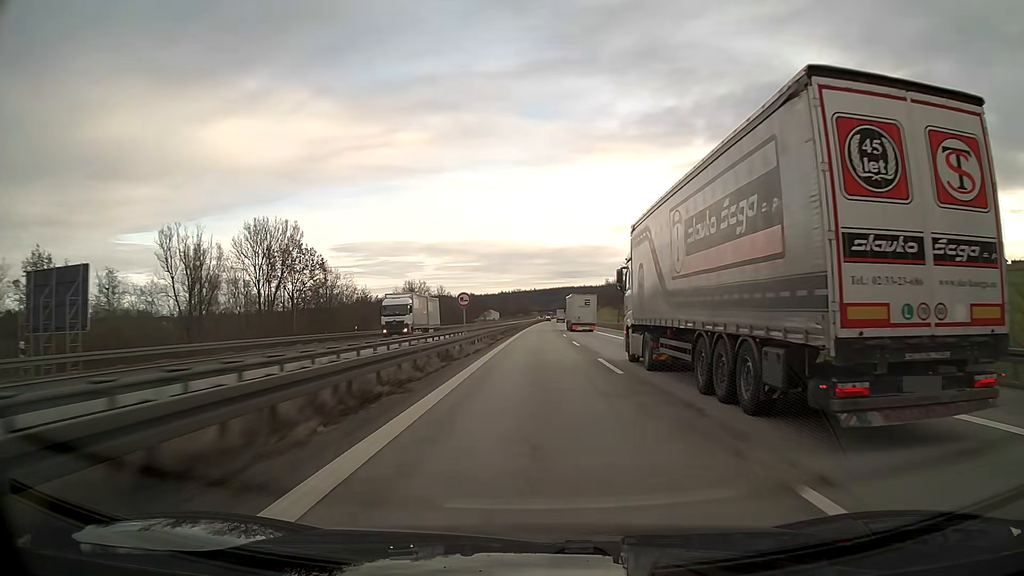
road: motorway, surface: asphalt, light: Day
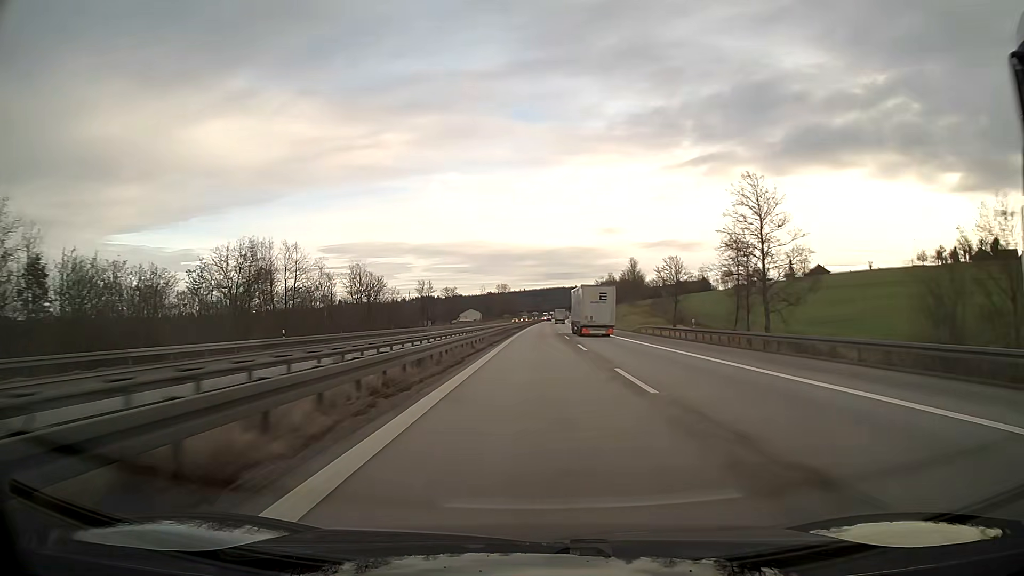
(+0.6, +76.0) m; +1°
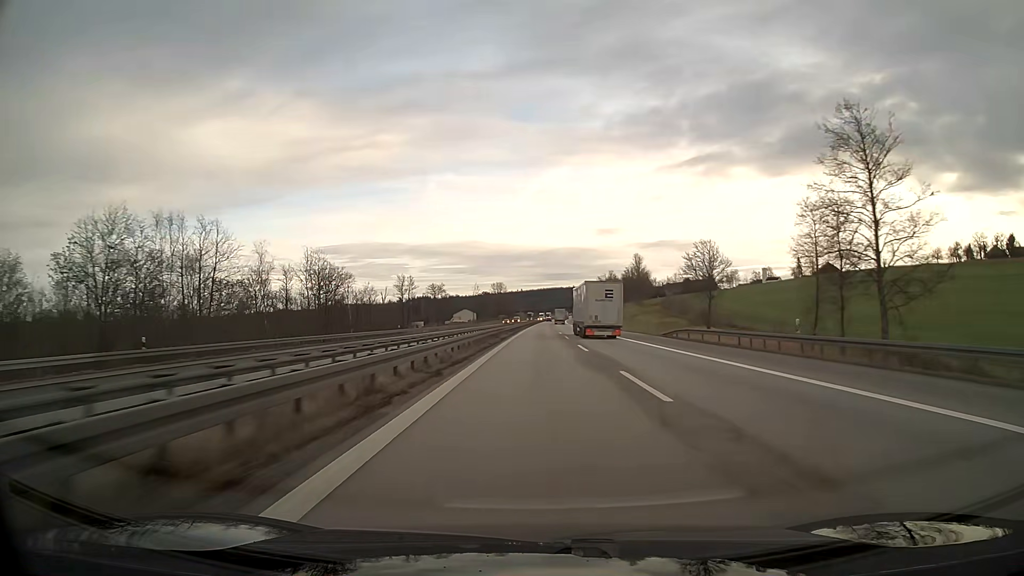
(0.0, +19.0) m; 0°
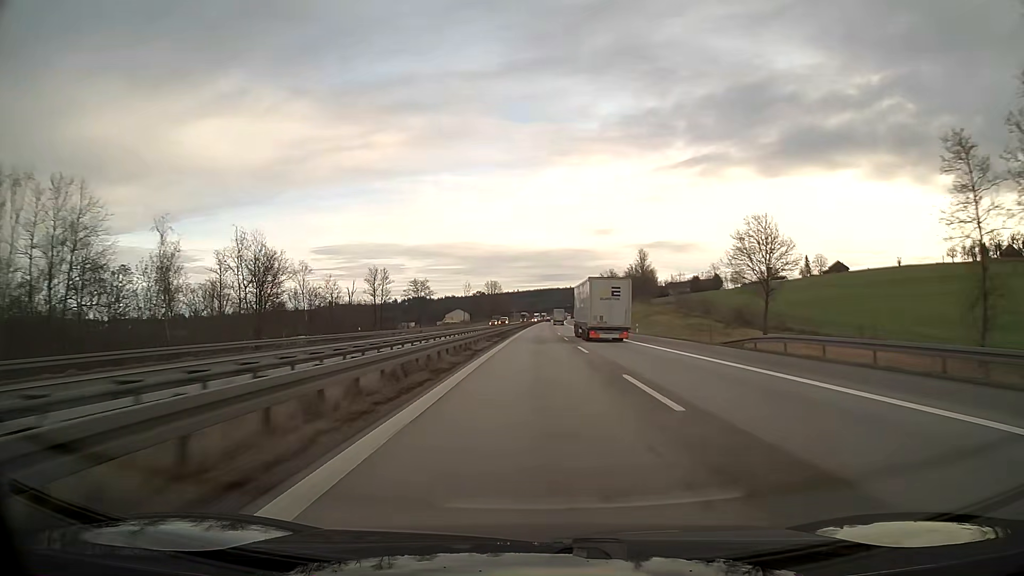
(+0.1, +19.0) m; 0°
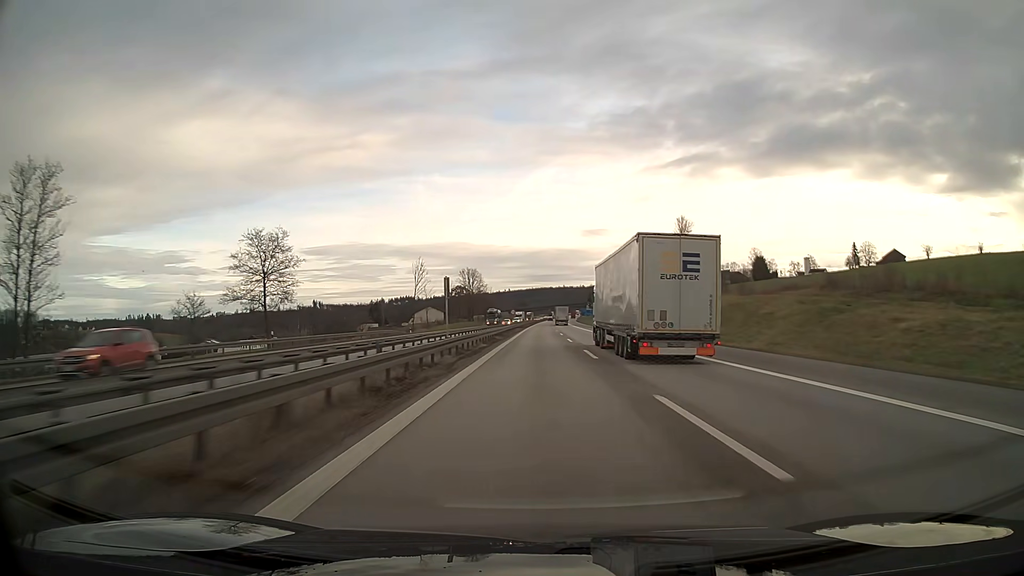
(+0.5, +76.0) m; +1°
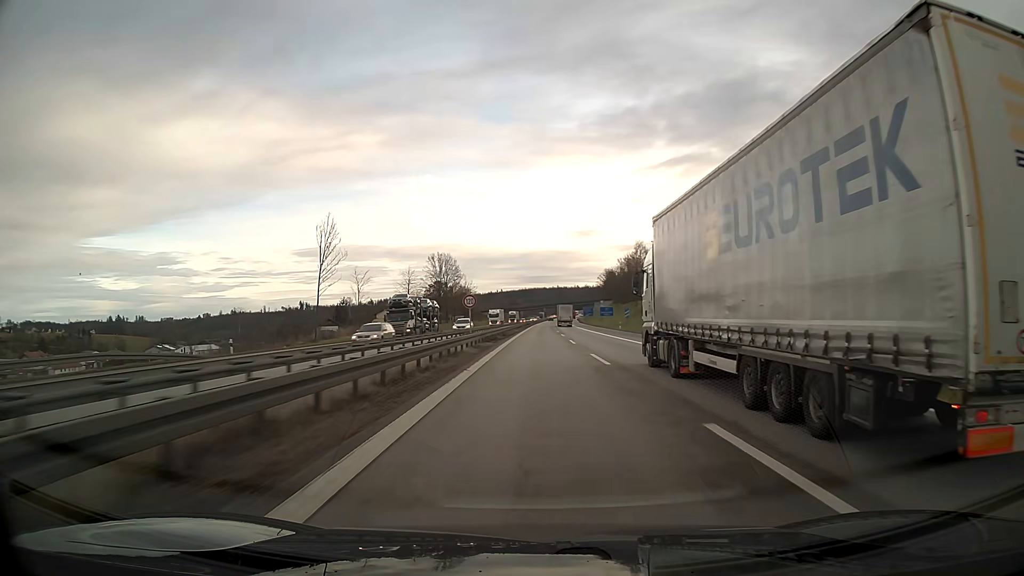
(+0.3, +57.0) m; +1°
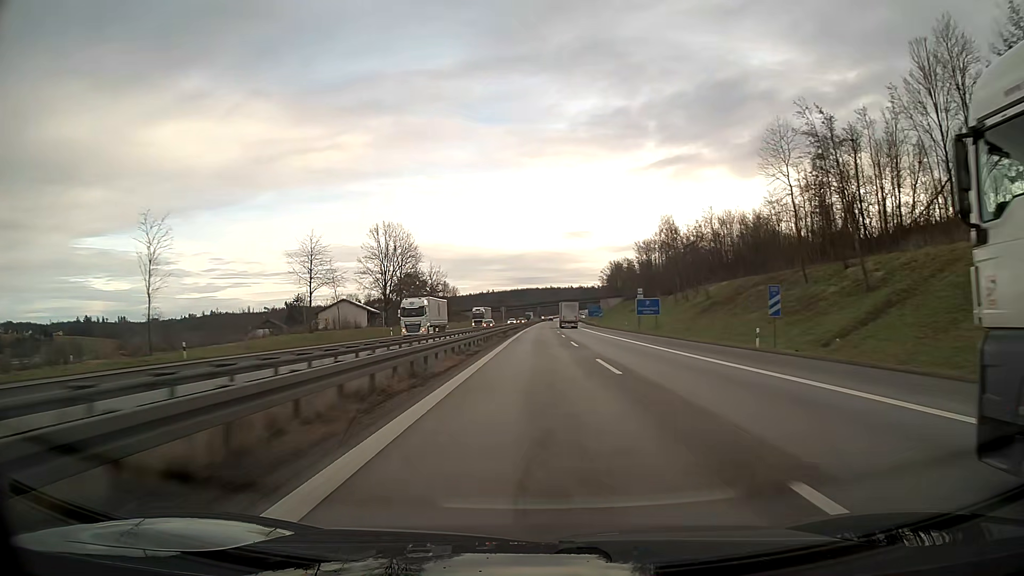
(+0.3, +57.0) m; +1°
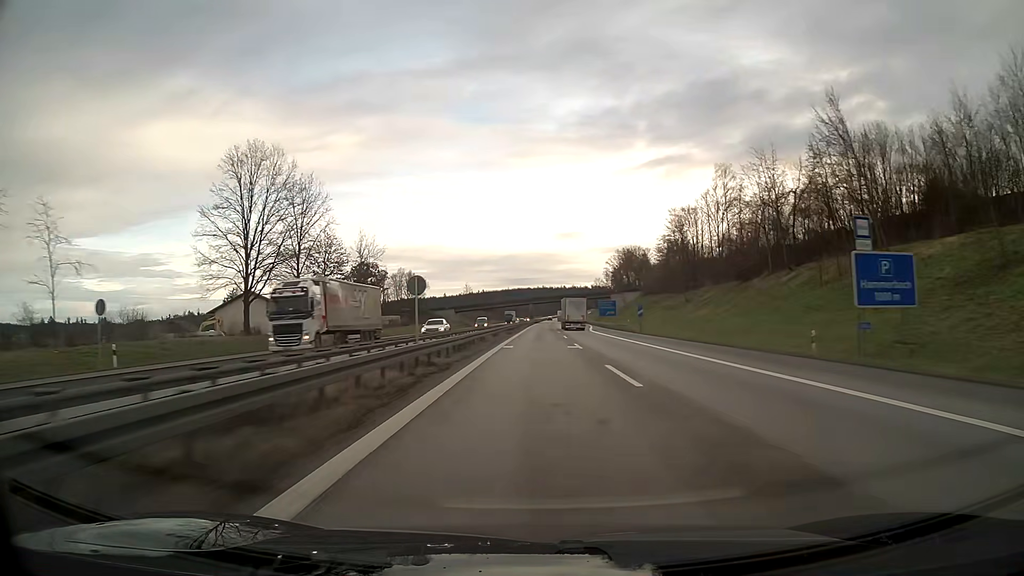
(+0.3, +57.0) m; +1°
